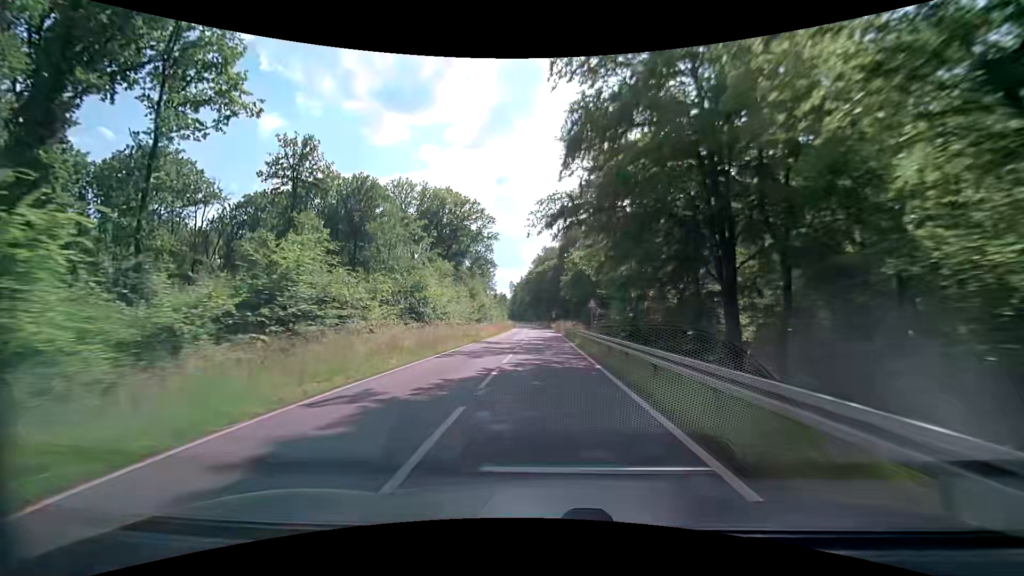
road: secondary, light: Day
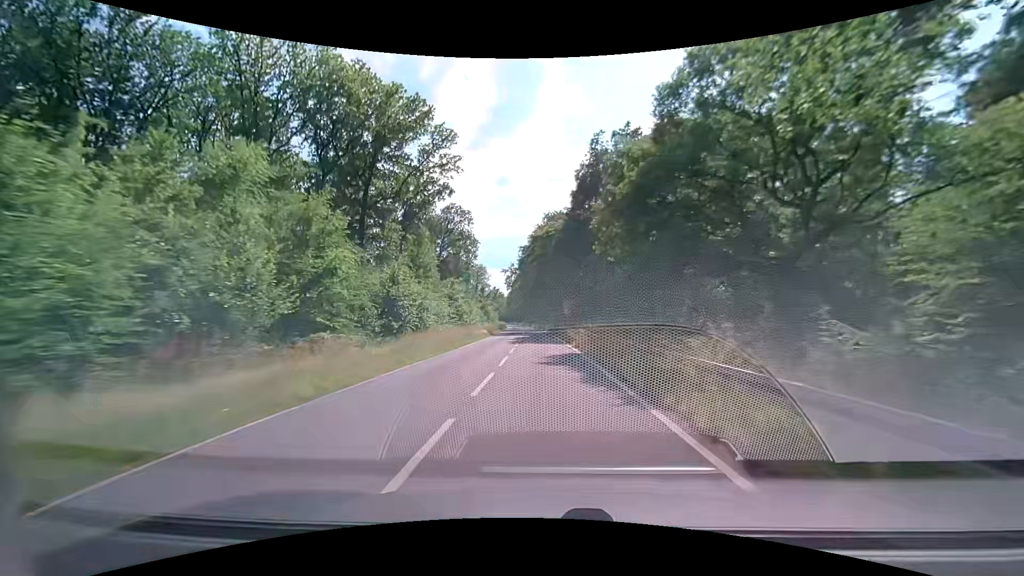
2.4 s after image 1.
(+0.3, +43.1) m; +1°
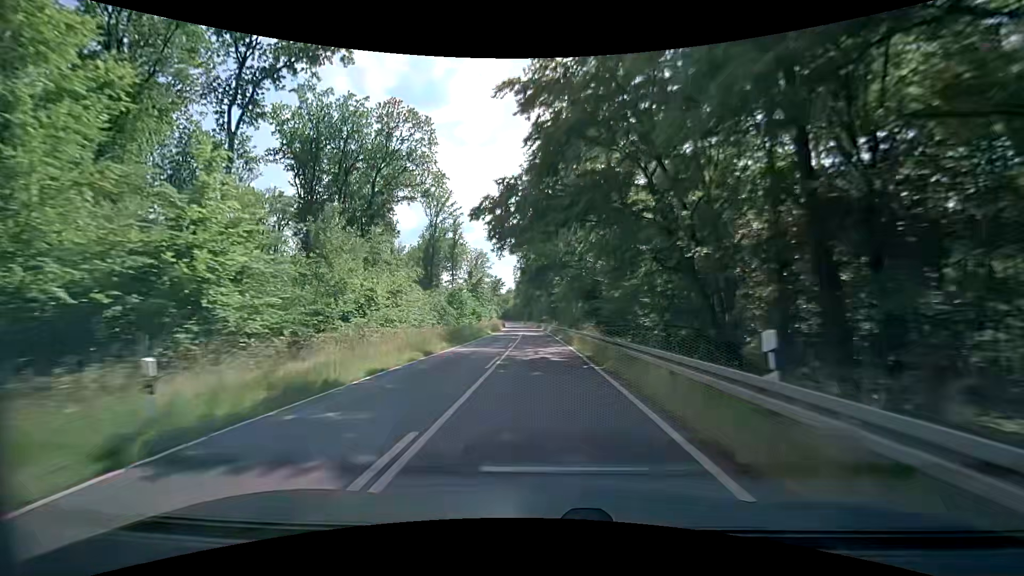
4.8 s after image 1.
(-0.8, +42.9) m; -2°
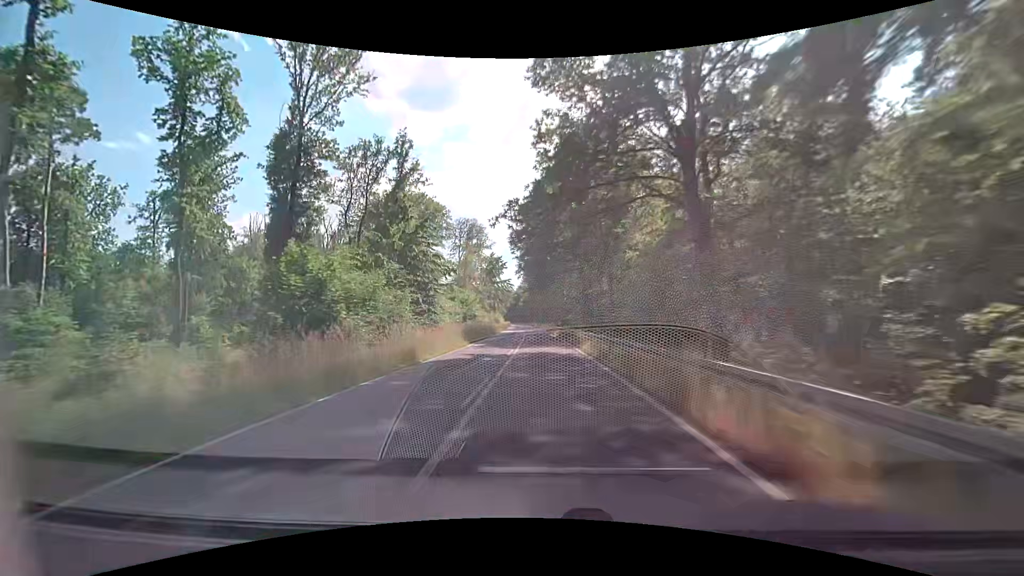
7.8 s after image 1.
(-1.3, +54.2) m; -2°
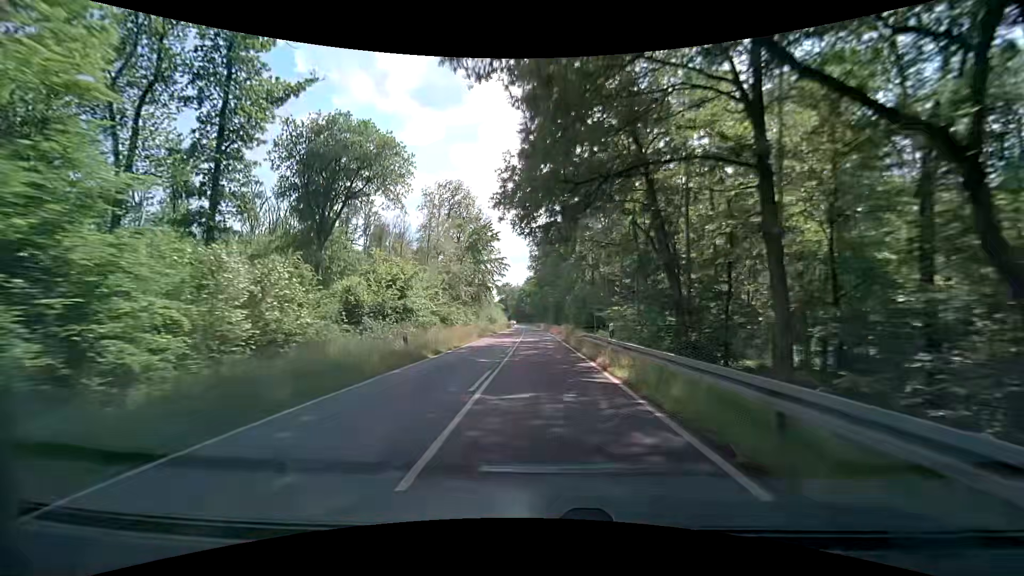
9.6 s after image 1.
(-0.5, +34.1) m; -1°
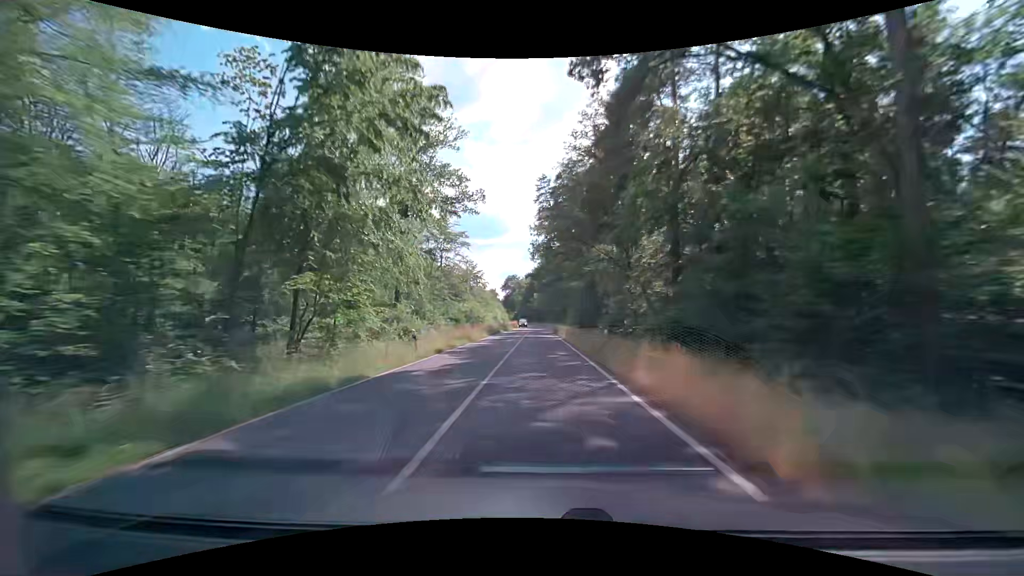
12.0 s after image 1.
(-0.7, +47.4) m; -2°
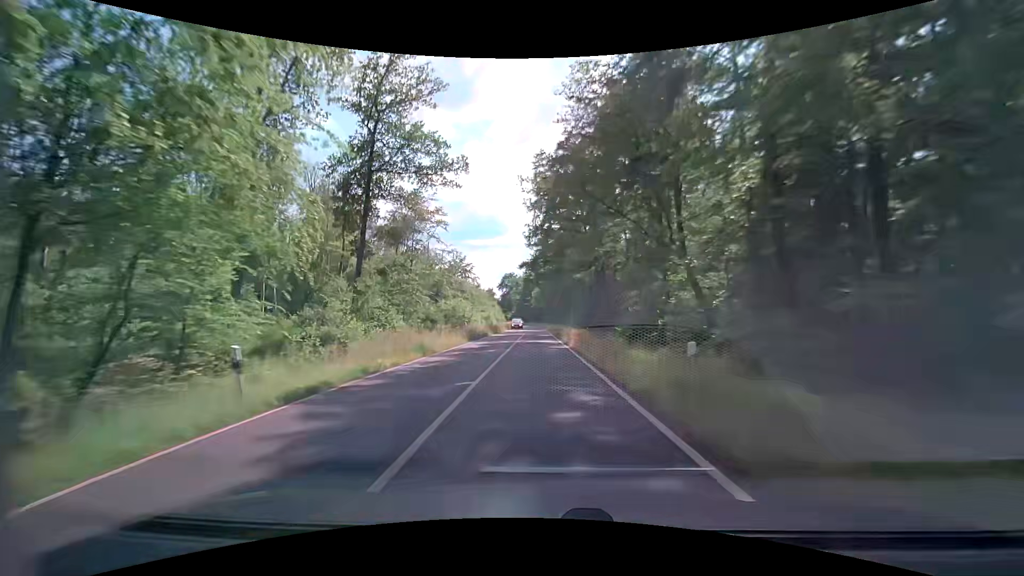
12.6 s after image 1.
(+0.1, +12.0) m; 0°
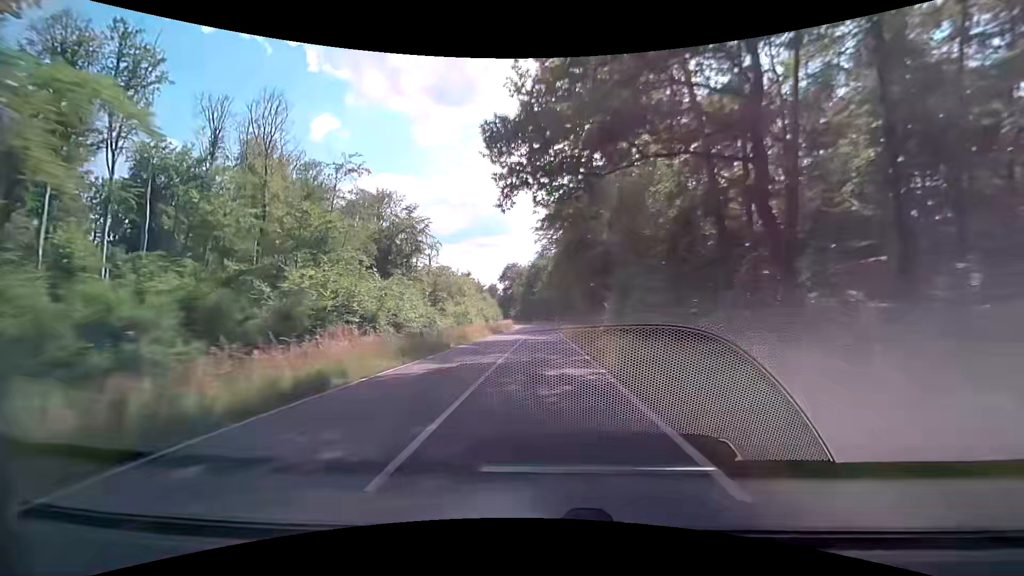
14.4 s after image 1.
(-0.3, +35.9) m; -1°
(0, +10) (0, +20) (0, +30) (0, +40) (0, +50) (0, +60) (-1, +70) (-1, +80) (-1, +90) (-2, +100) m
